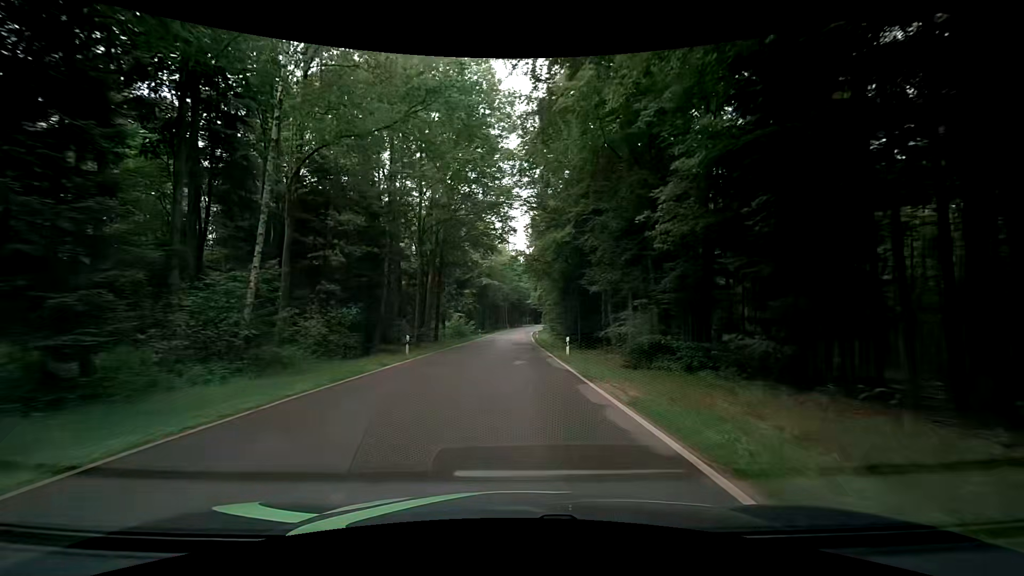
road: tertiary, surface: asphalt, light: Day
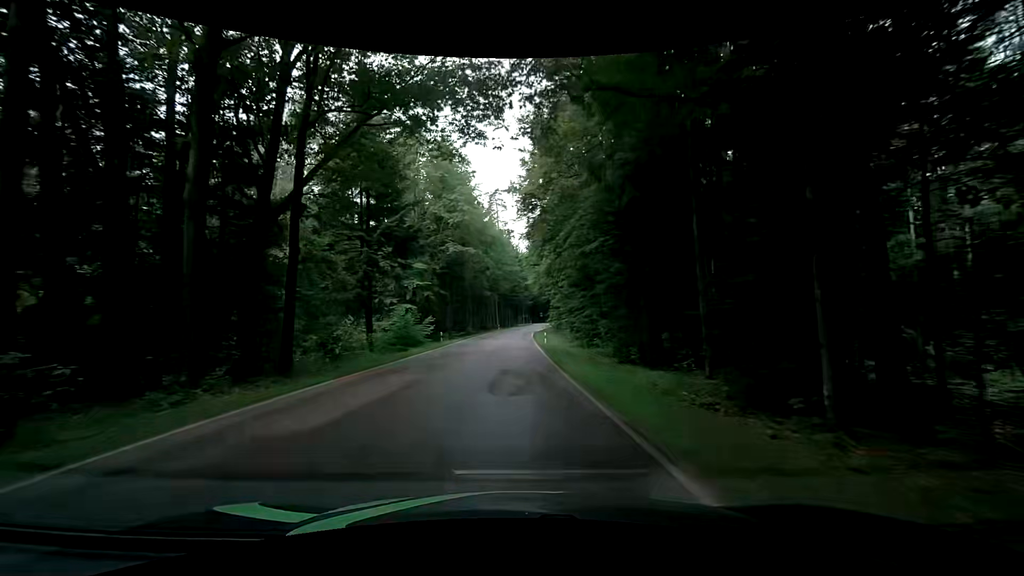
(+0.7, +31.2) m; +1°
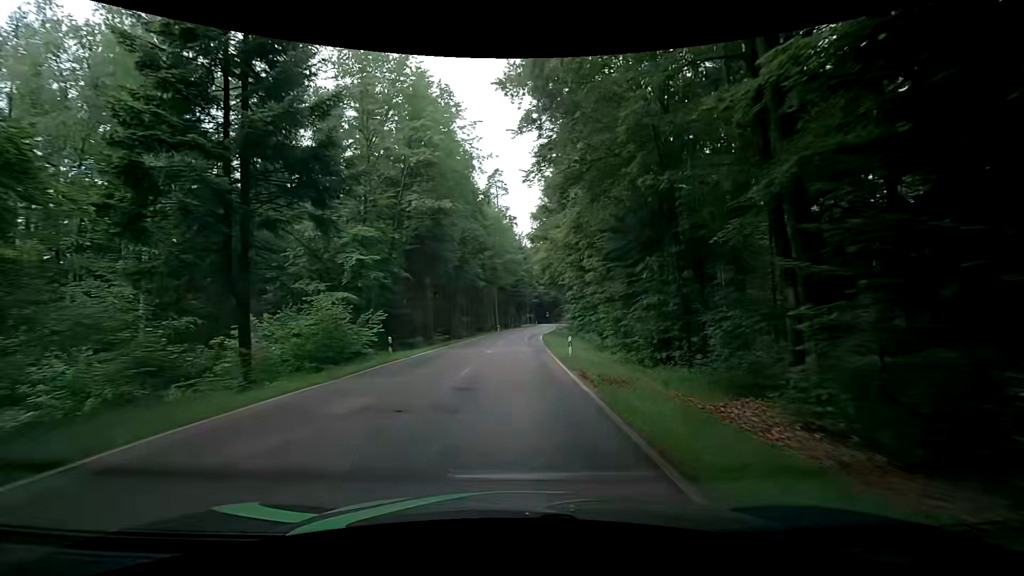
(+0.2, +16.2) m; 0°
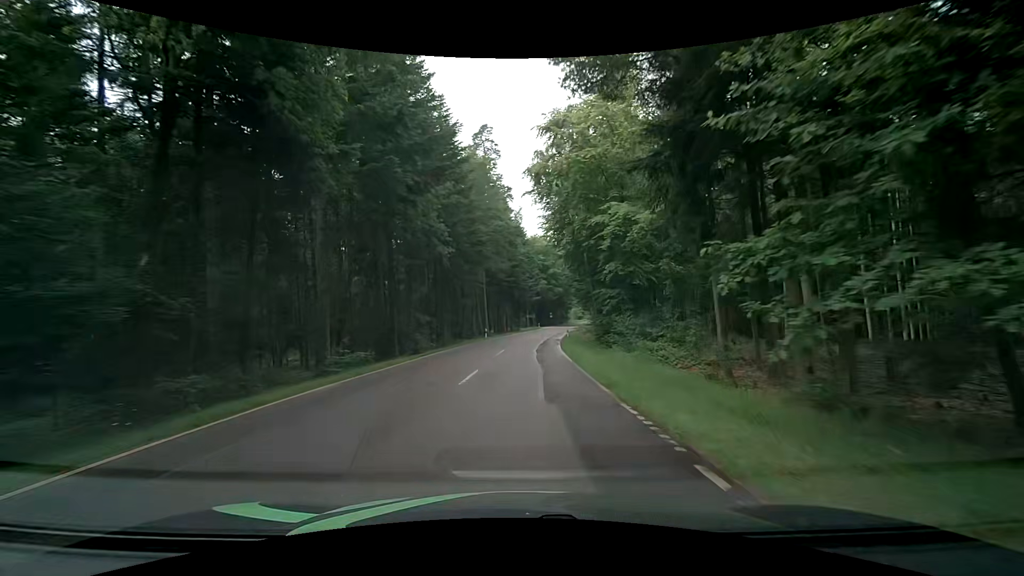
(-0.1, +25.0) m; +1°
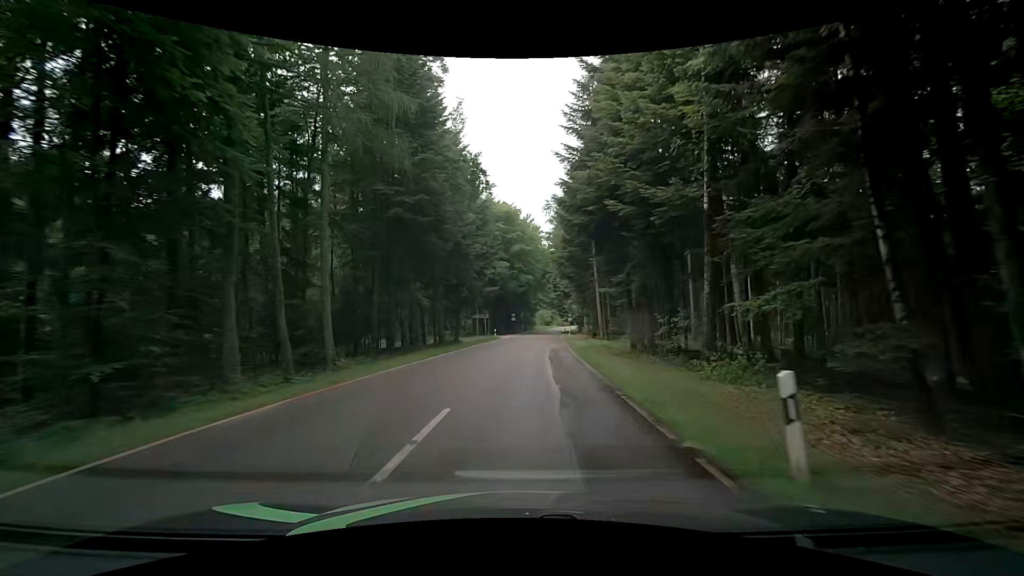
(+0.7, +42.9) m; +4°
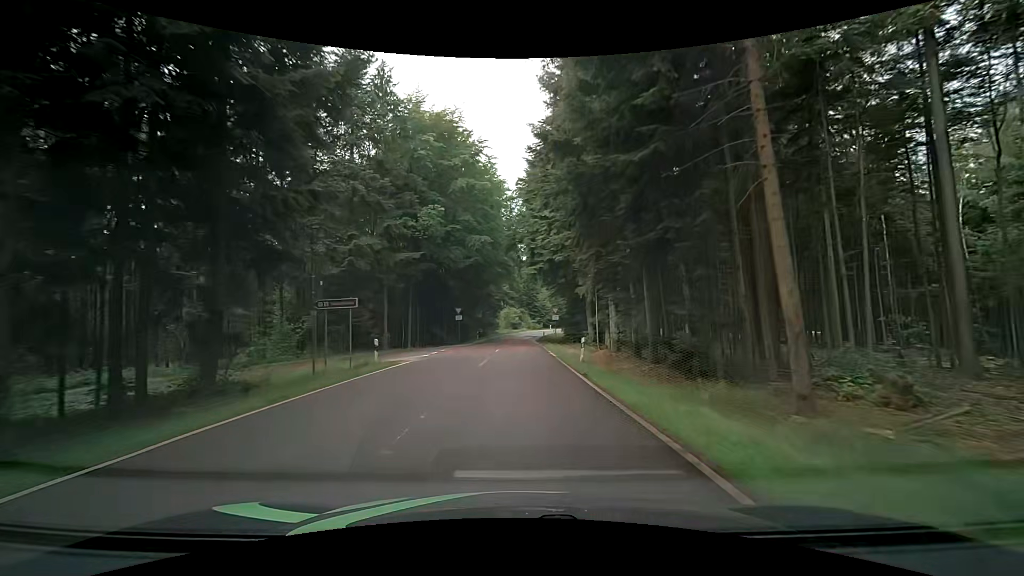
(+1.3, +35.0) m; +5°
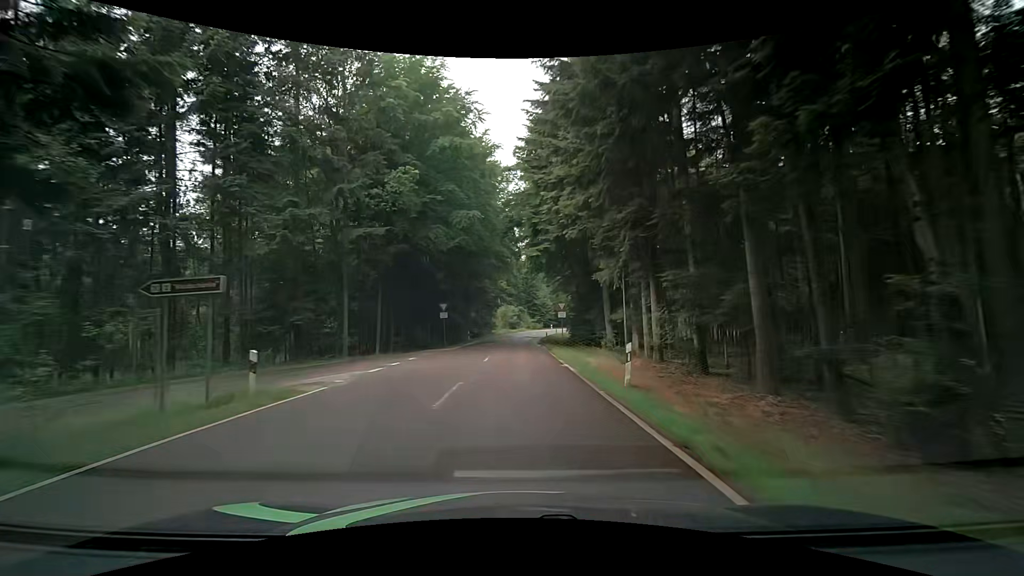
(-0.1, +8.8) m; -1°
(0, +10) (0, +20) (0, +30) (0, +40) (0, +50) (+1, +60) (+2, +70) (+3, +80) (+5, +90) (+8, +99) m
